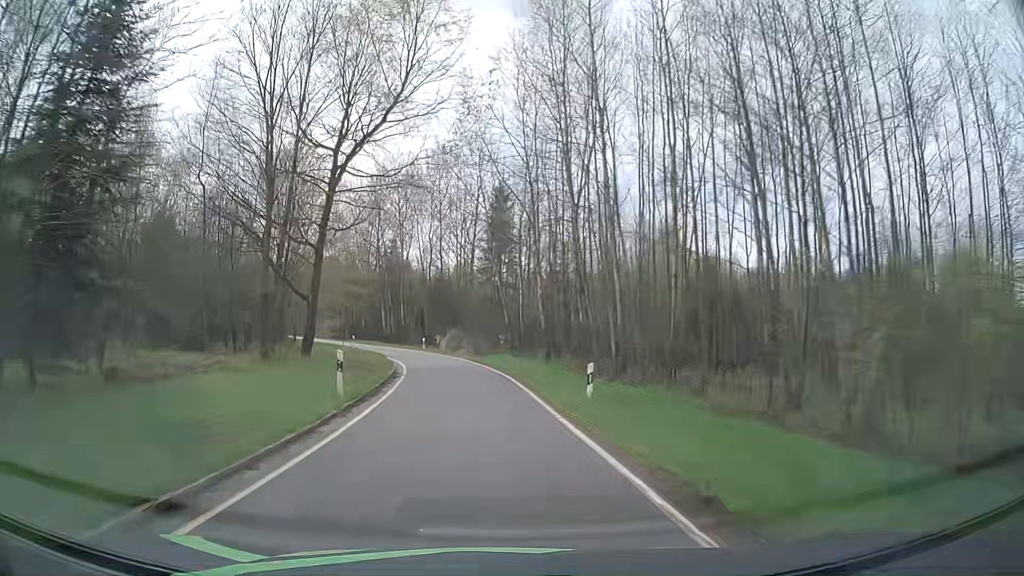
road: tertiary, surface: asphalt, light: Day
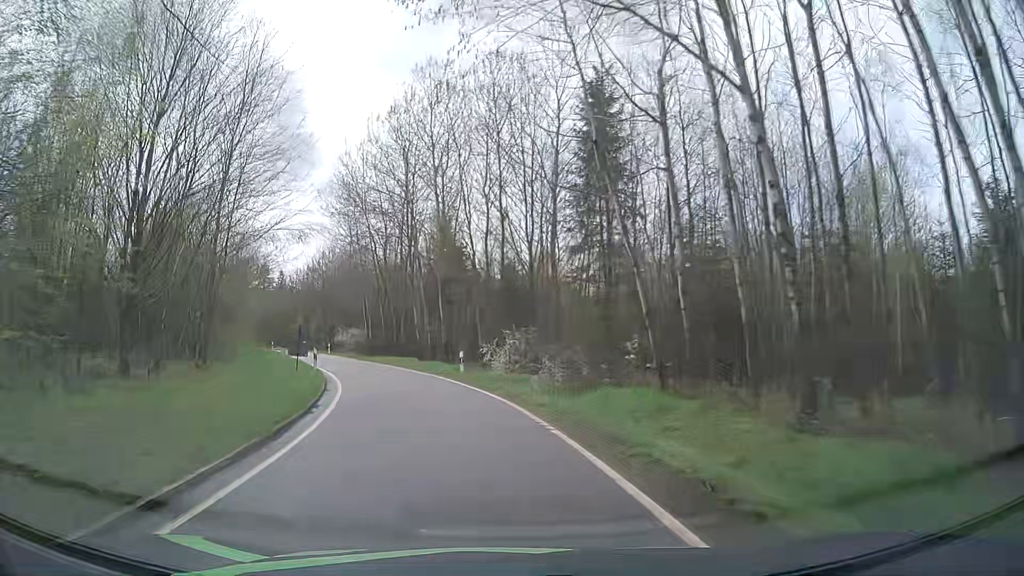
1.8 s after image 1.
(-1.2, +25.8) m; -6°
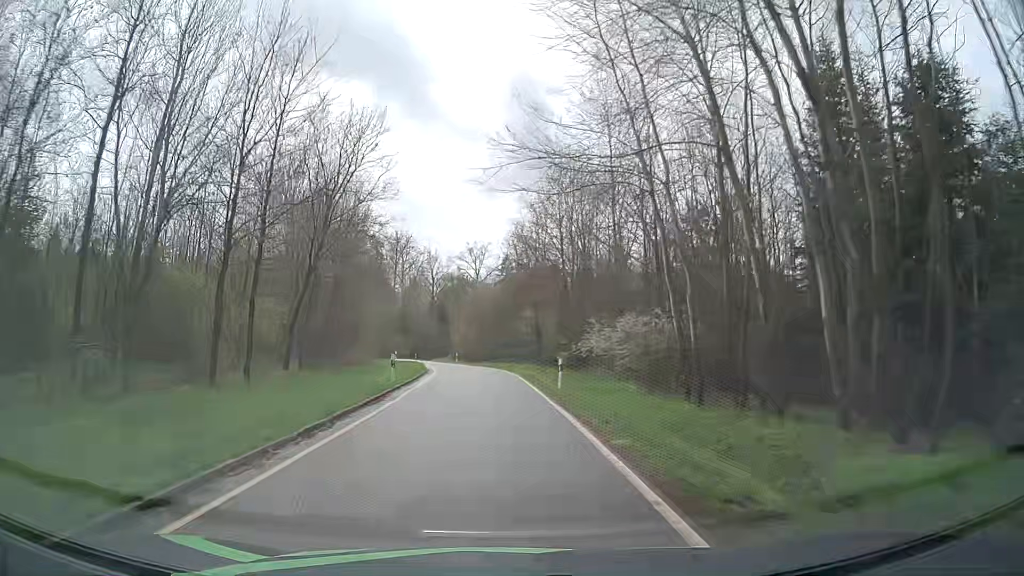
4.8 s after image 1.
(-9.9, +40.8) m; -23°
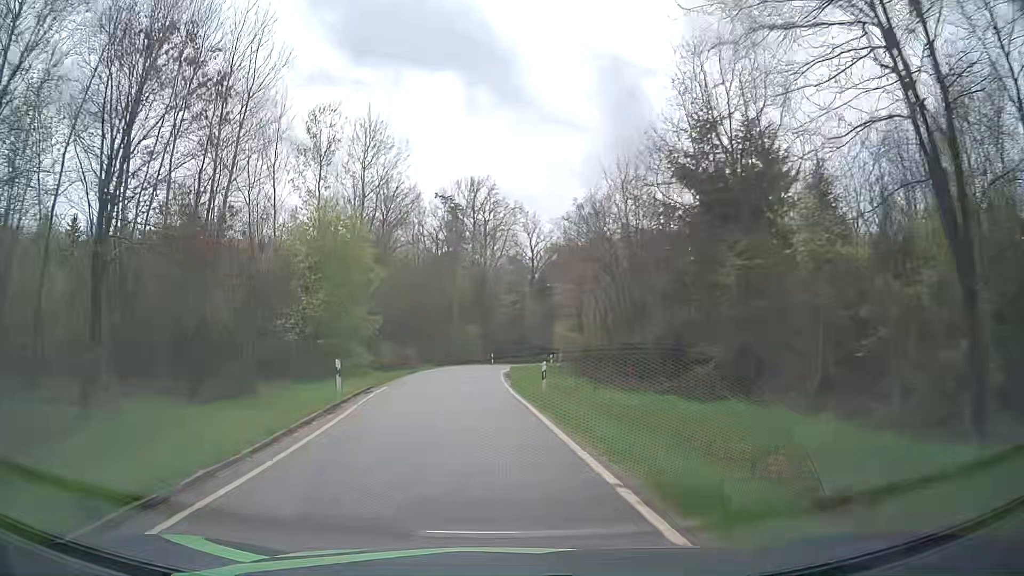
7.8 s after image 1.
(-2.3, +44.9) m; -8°
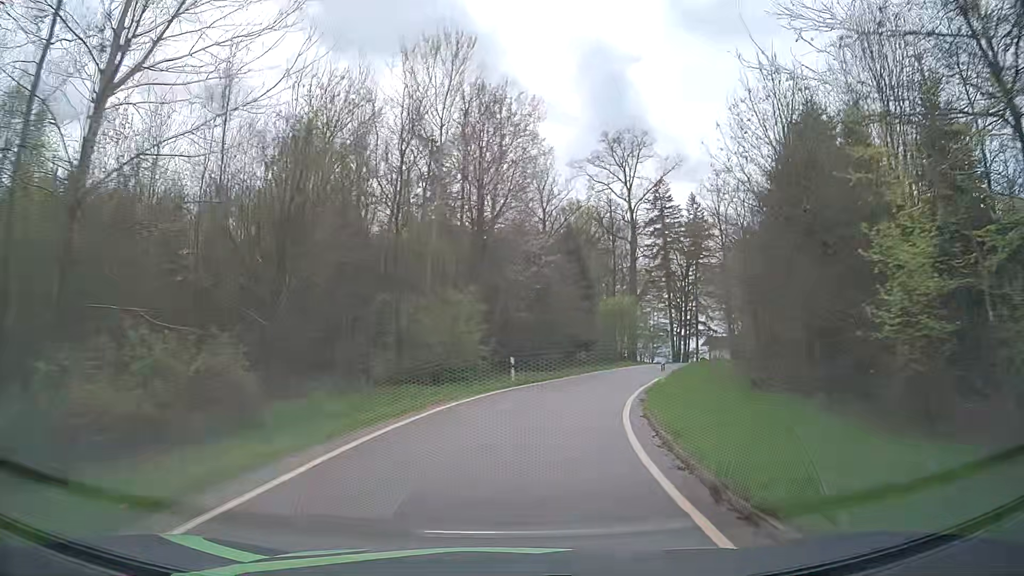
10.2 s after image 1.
(-3.0, +36.2) m; -2°
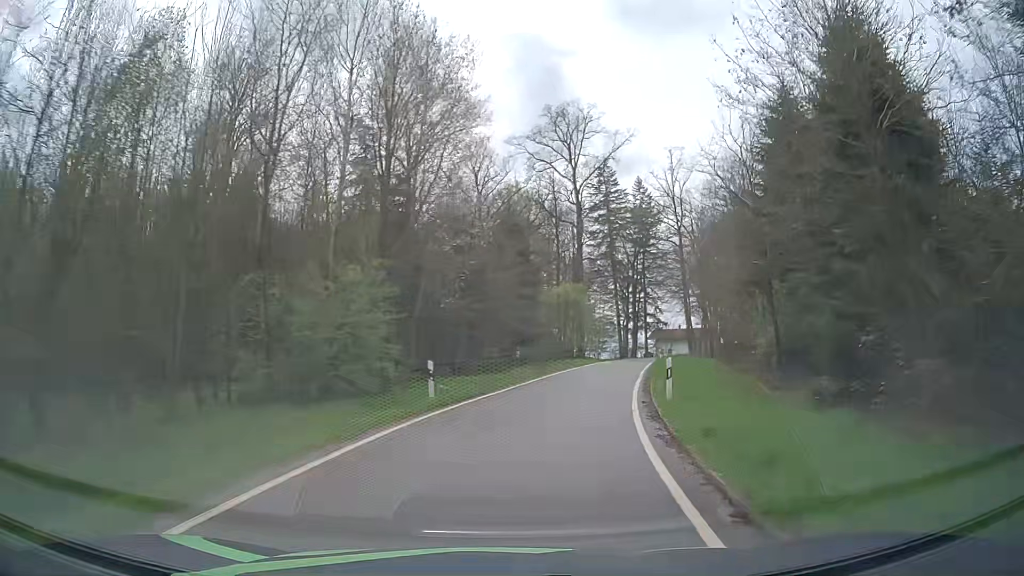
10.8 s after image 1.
(+0.4, +8.8) m; +6°
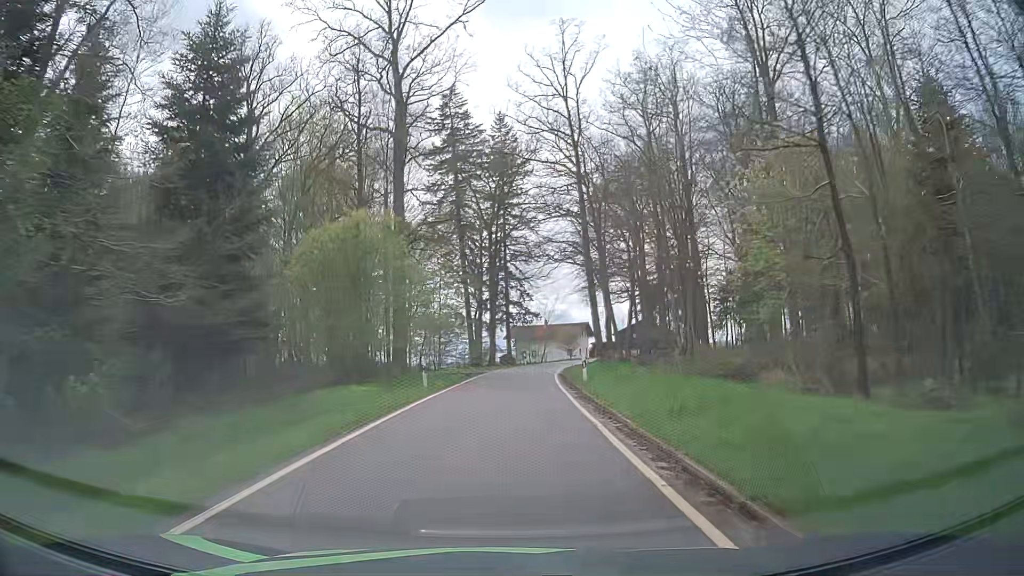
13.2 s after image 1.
(+5.4, +35.0) m; +14°
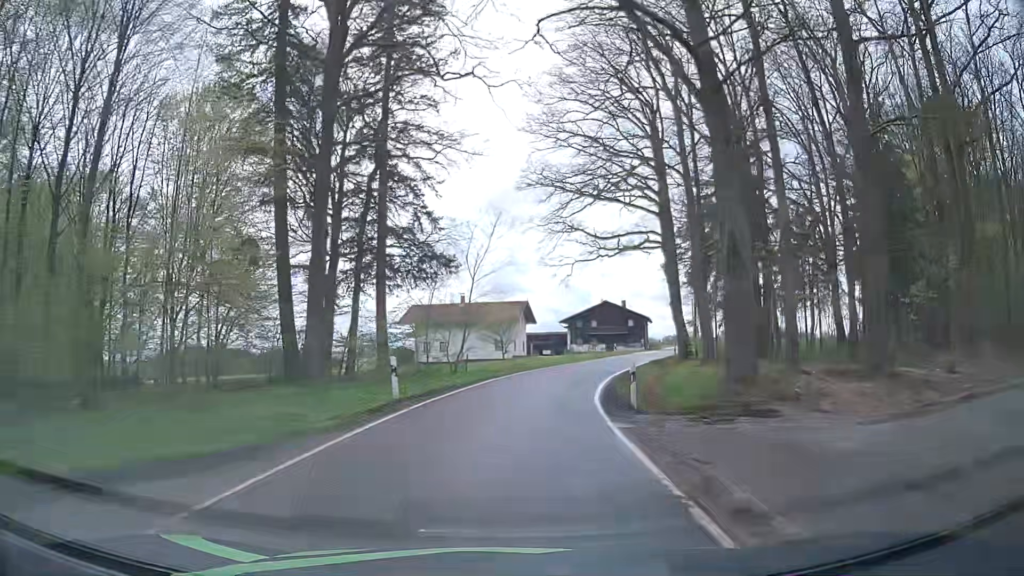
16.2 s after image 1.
(+1.6, +46.0) m; +5°
(+1, +10) (+2, +20) (+4, +30) (+6, +39) (+10, +49) (+13, +58) (+16, +68) (+20, +77) (+23, +86) (+26, +96) m
